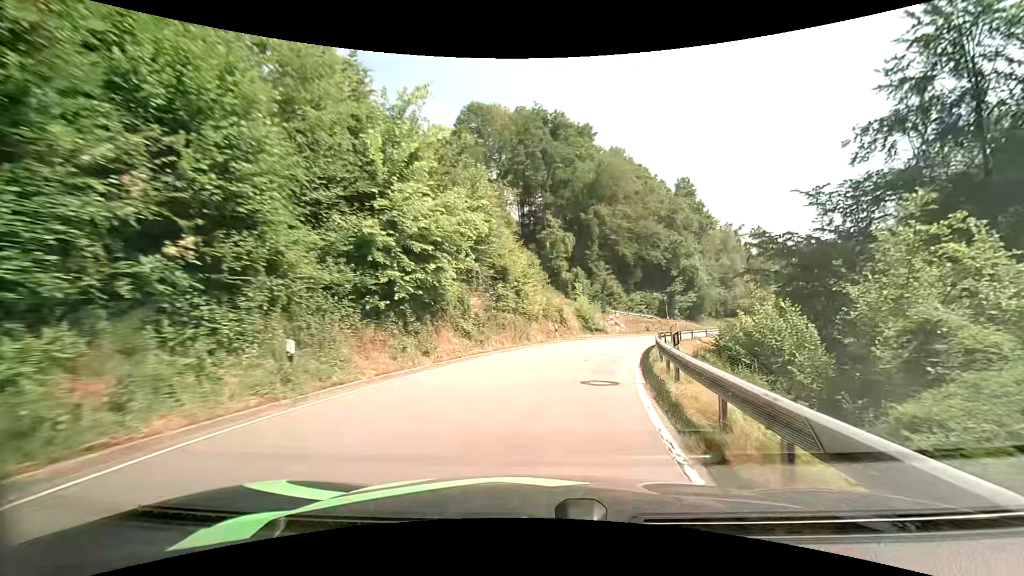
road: tertiary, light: Day
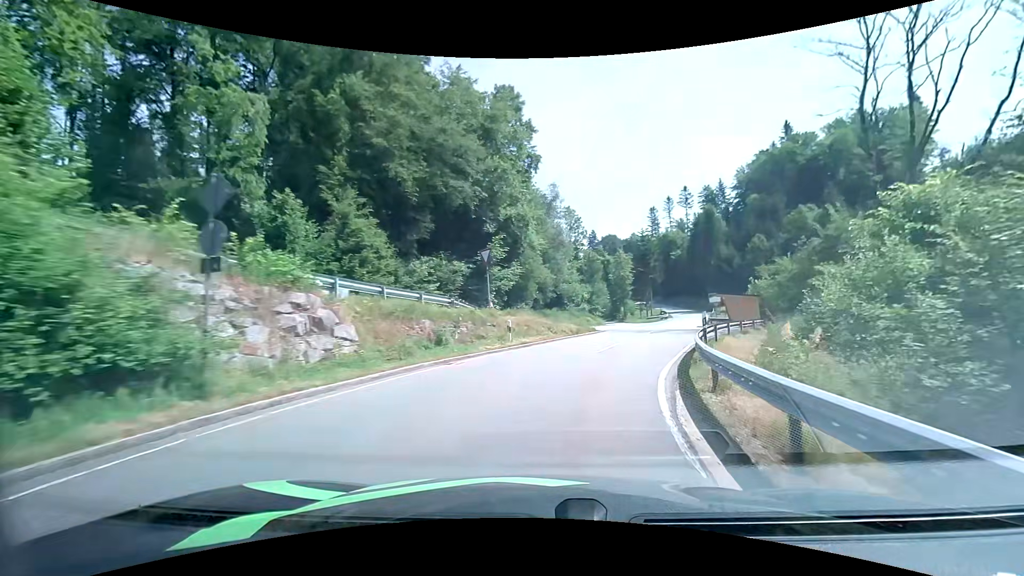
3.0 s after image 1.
(+6.7, +35.8) m; +22°
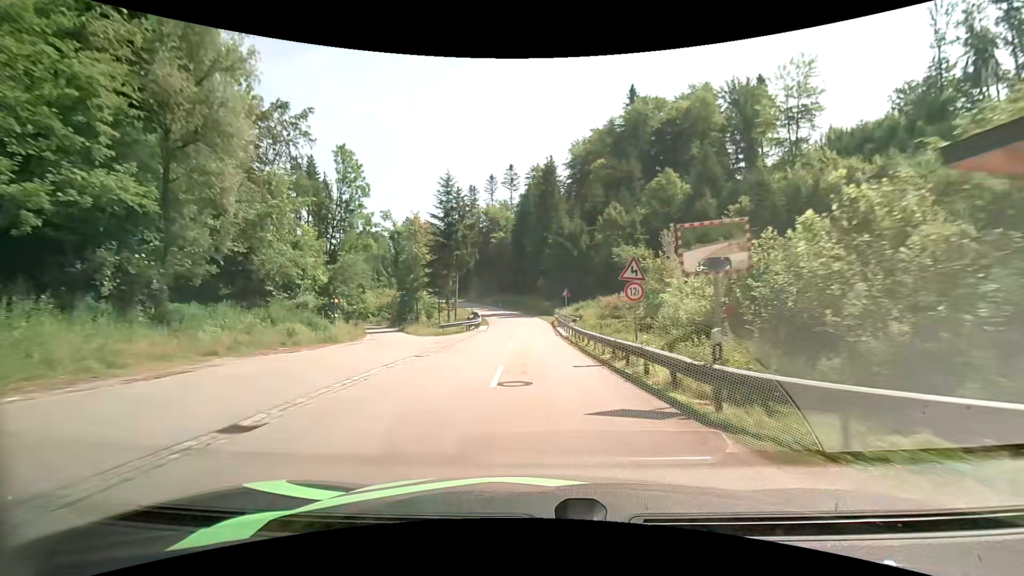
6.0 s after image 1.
(+10.4, +41.8) m; +20°
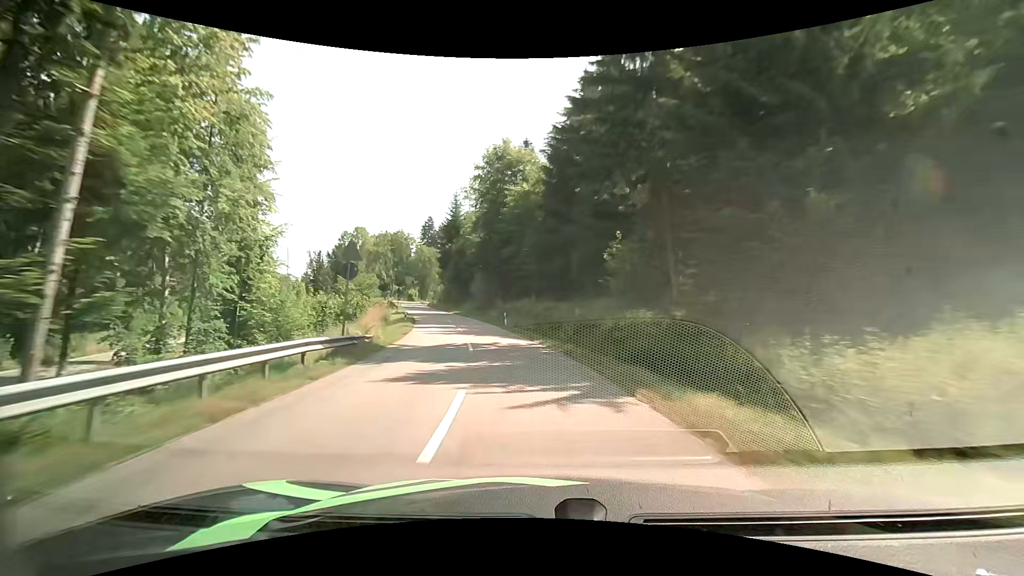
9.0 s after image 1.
(-1.4, +51.1) m; -5°
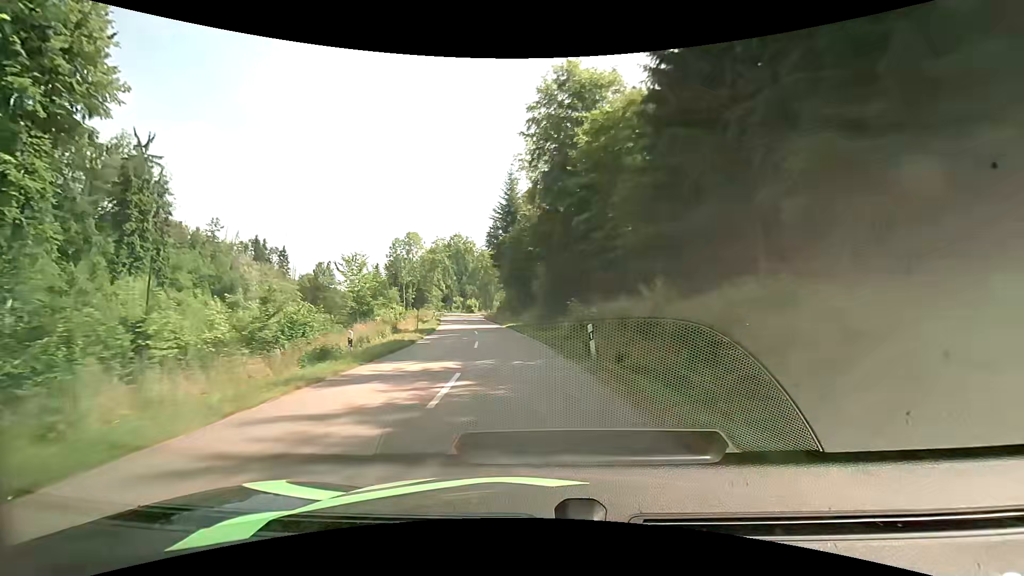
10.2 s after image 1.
(-1.6, +21.7) m; -9°
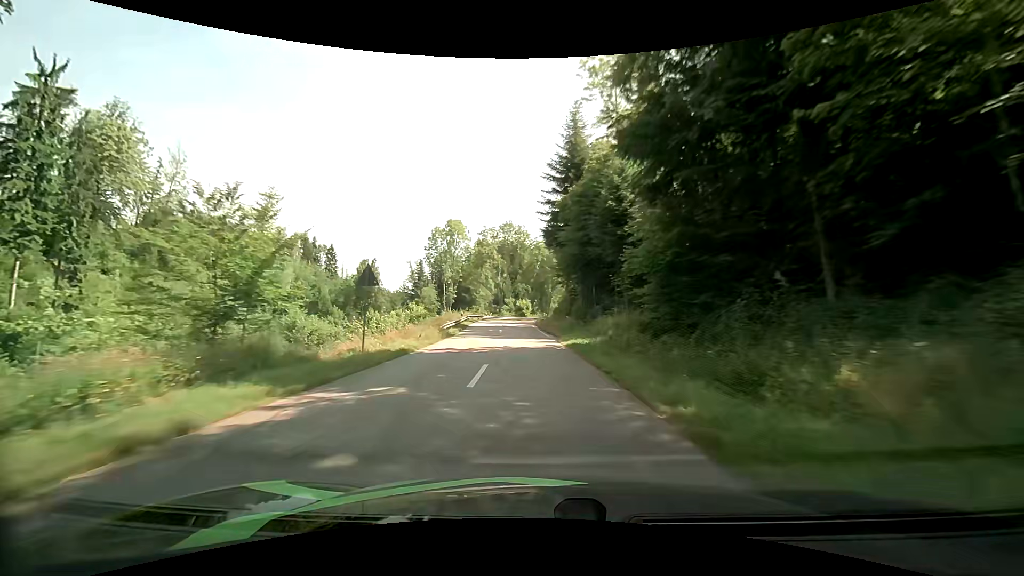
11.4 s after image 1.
(-1.4, +22.0) m; -7°
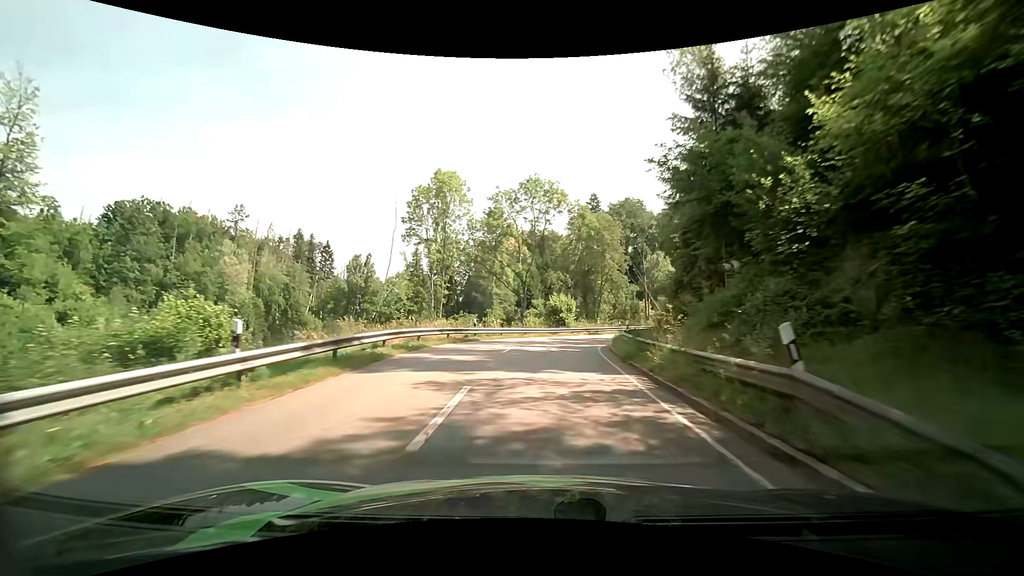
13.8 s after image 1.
(-2.0, +40.4) m; -4°
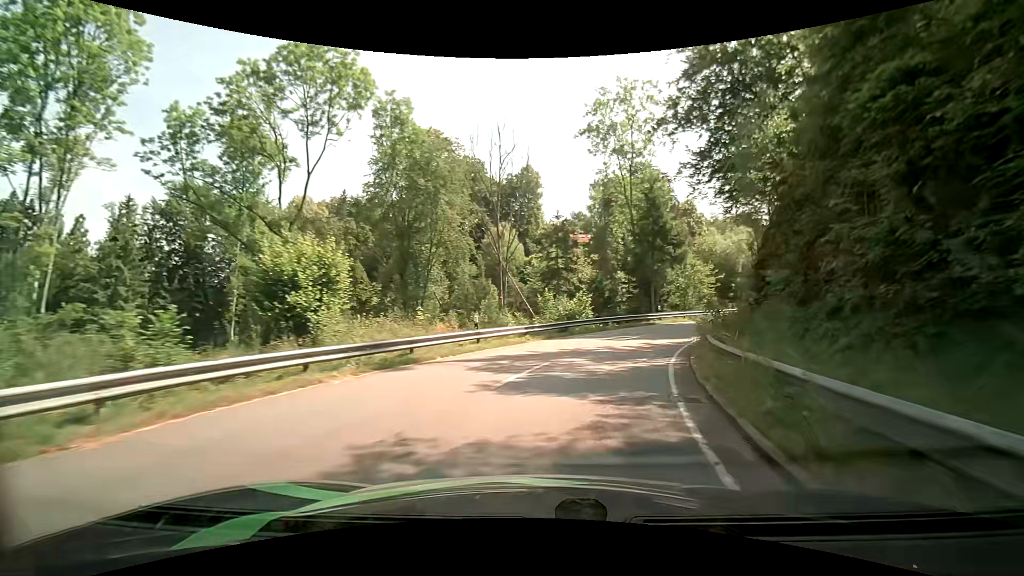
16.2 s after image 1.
(+3.3, +31.3) m; +19°
(+1, +10) (+4, +20) (+9, +28) (+14, +36) (+21, +44) (+28, +51) (+35, +59) (+42, +65) (+50, +72) (+58, +78) m
